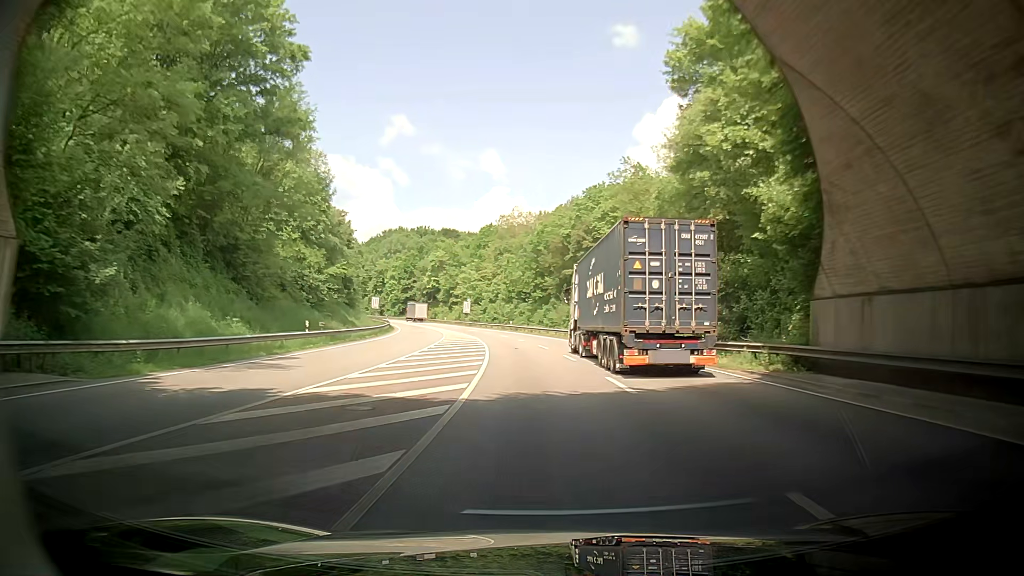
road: primary_link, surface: asphalt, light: Day
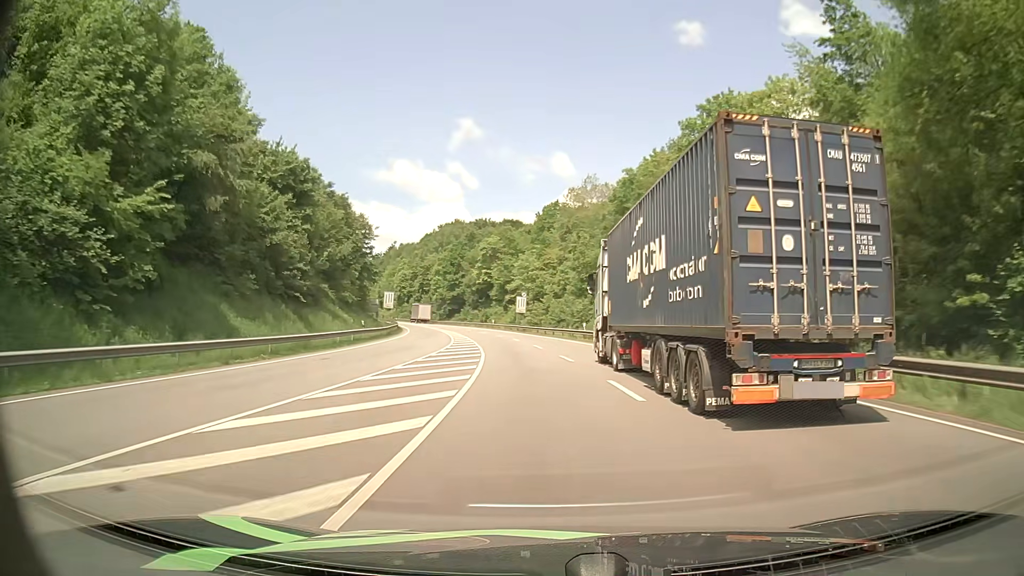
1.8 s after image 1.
(-4.1, +37.5) m; -10°
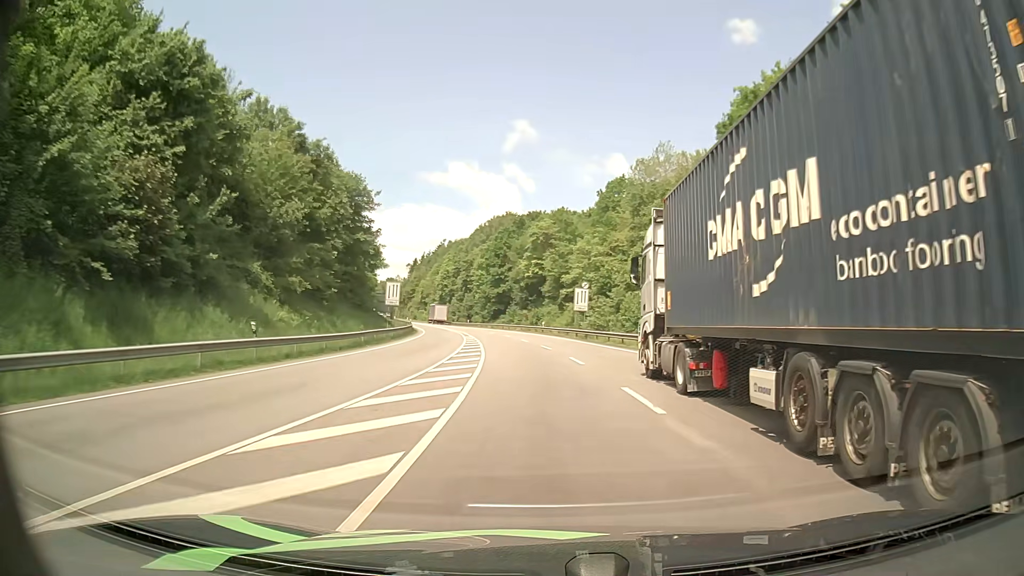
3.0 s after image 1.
(-1.2, +25.7) m; -5°
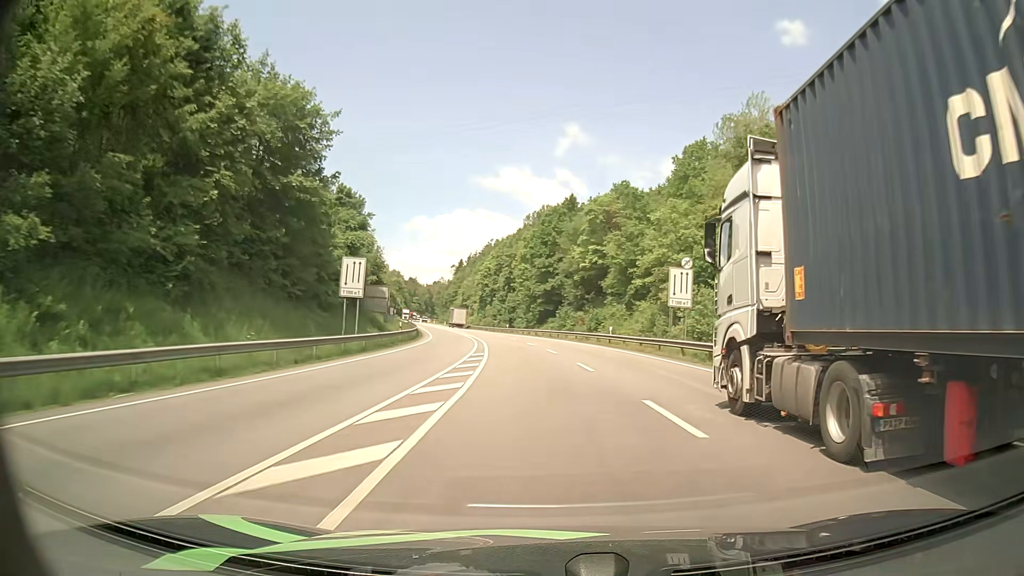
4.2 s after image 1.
(-1.2, +26.4) m; -5°
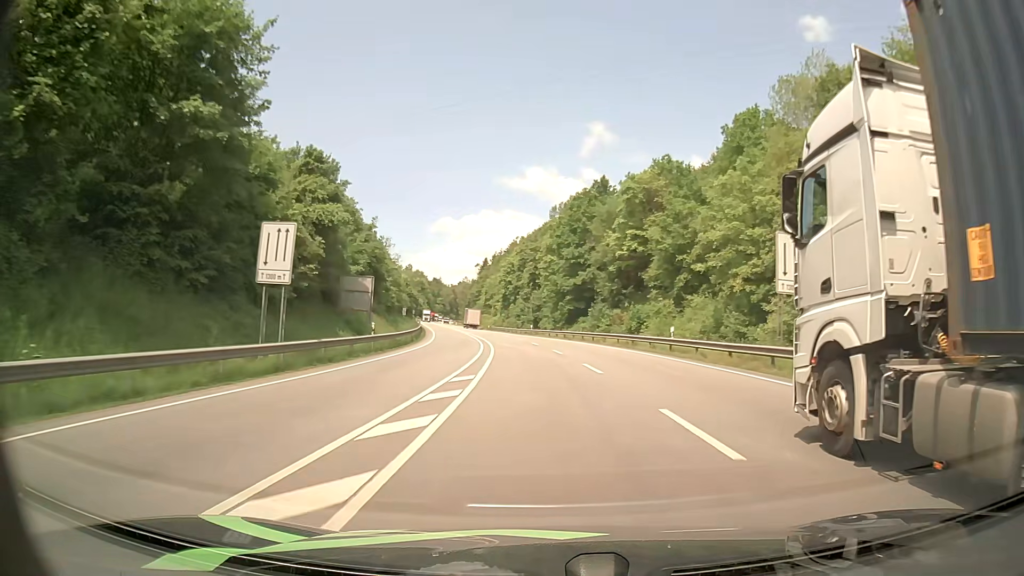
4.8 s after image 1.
(-0.3, +13.5) m; -2°
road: primary
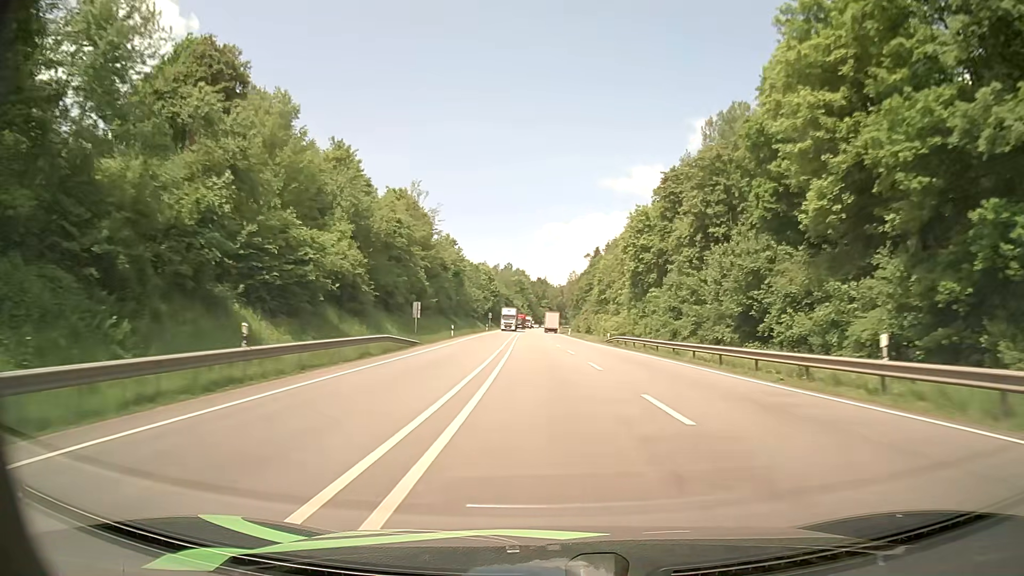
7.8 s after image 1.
(-6.6, +69.7) m; -10°
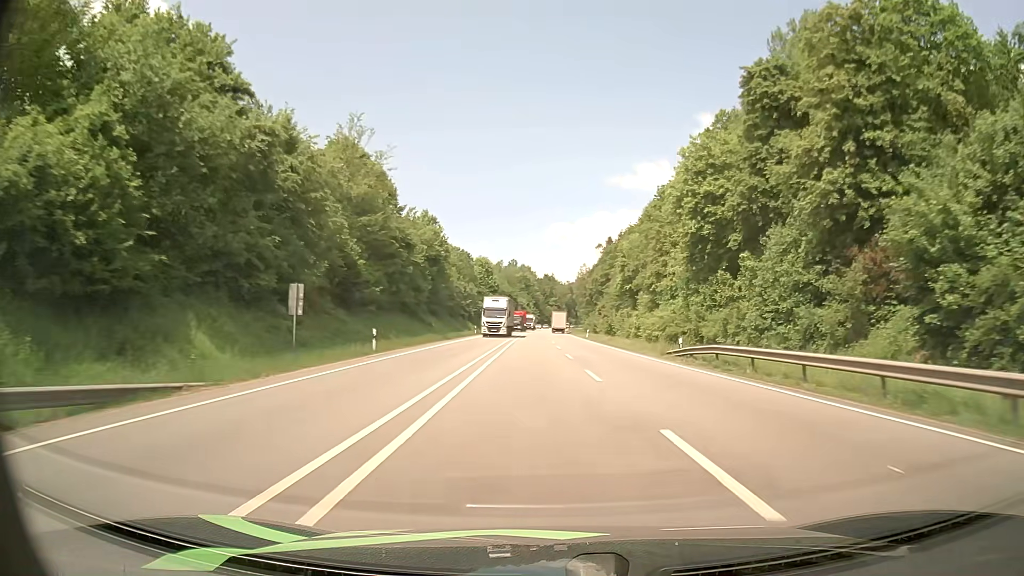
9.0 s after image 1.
(-0.3, +28.9) m; -1°
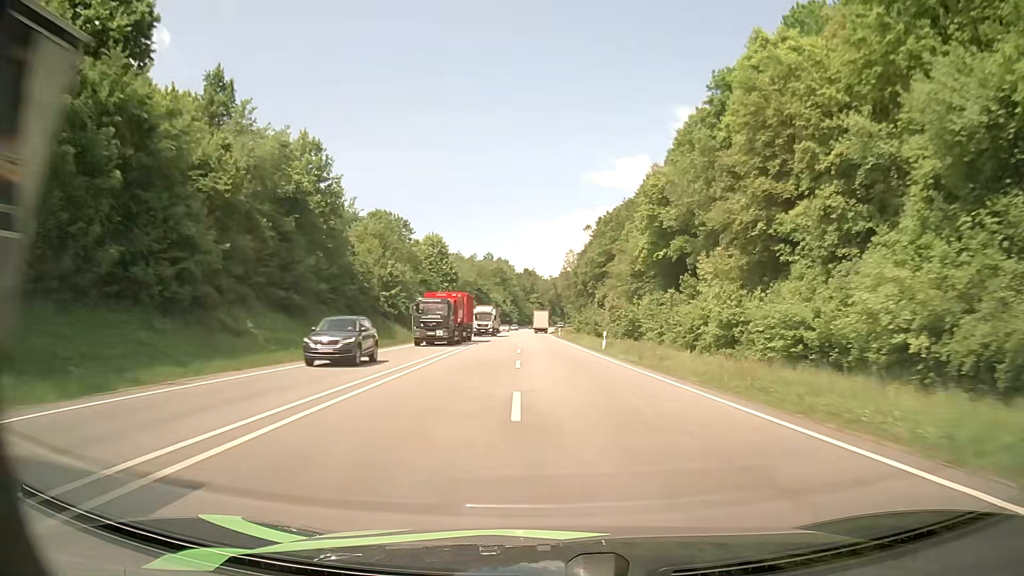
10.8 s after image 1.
(+0.8, +43.6) m; +2°
(0, +10) (0, +20) (0, +30) (0, +40) (0, +50) (-1, +60) (-1, +70) (-1, +80) (-1, +90) (-2, +100) m
